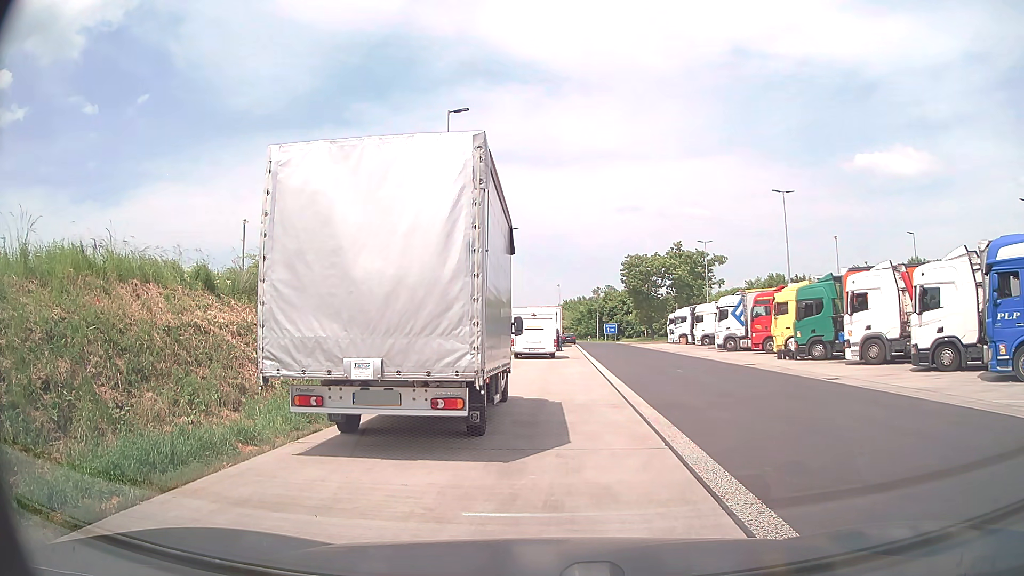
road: service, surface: asphalt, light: Day
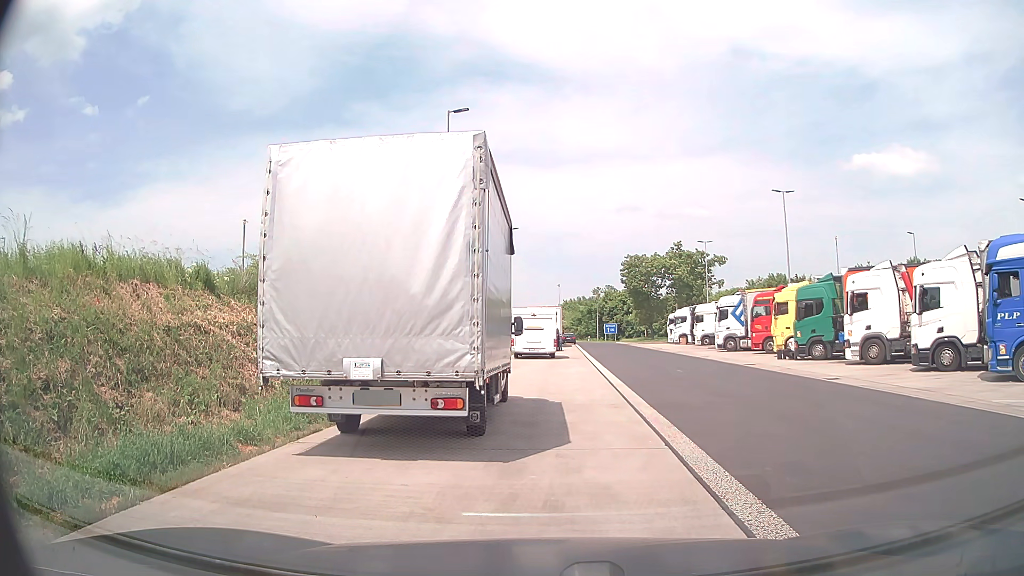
(0.0, 0.0) m; 0°
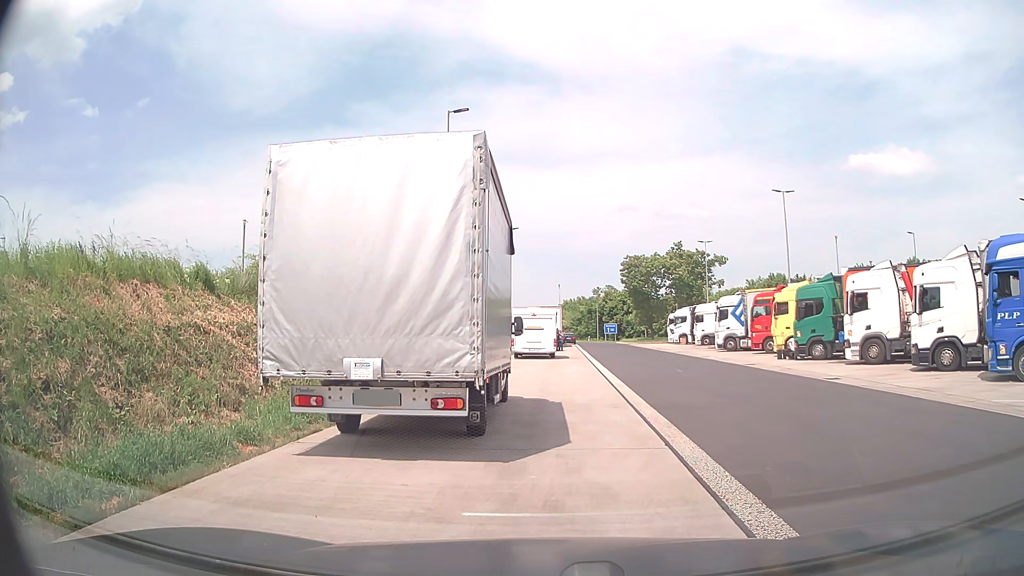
(0.0, 0.0) m; 0°
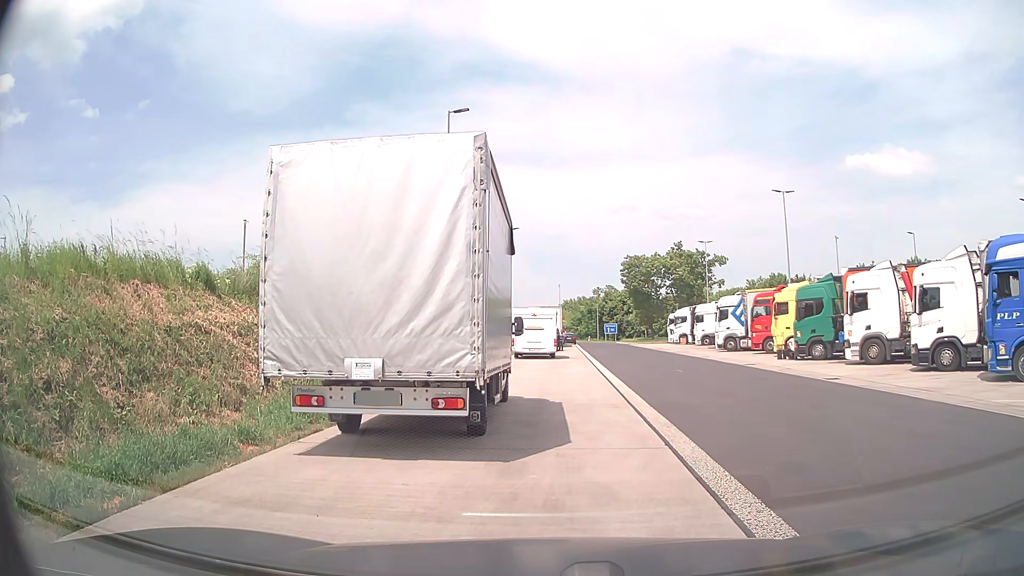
(0.0, +0.1) m; 0°
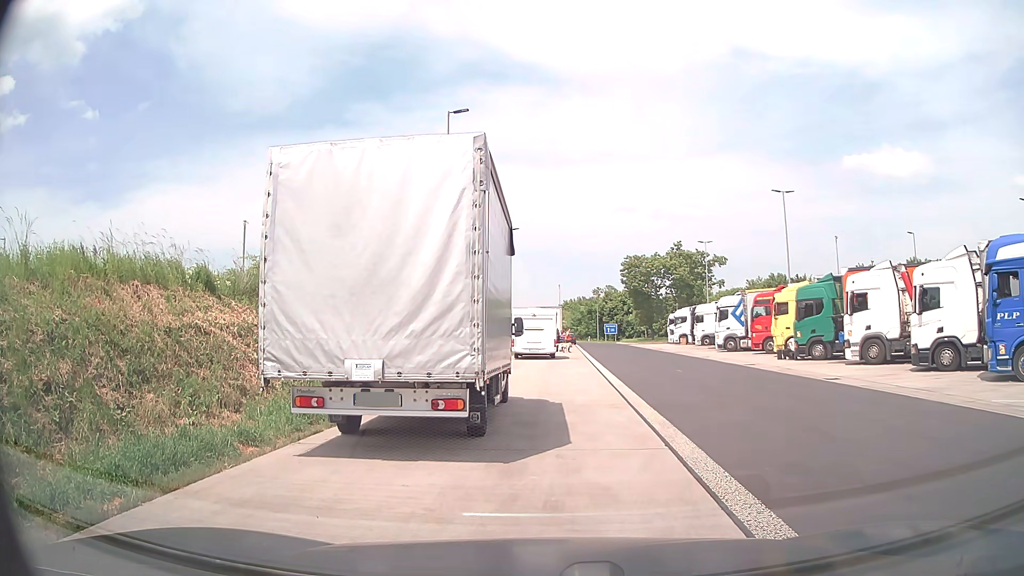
(0.0, +0.1) m; 0°
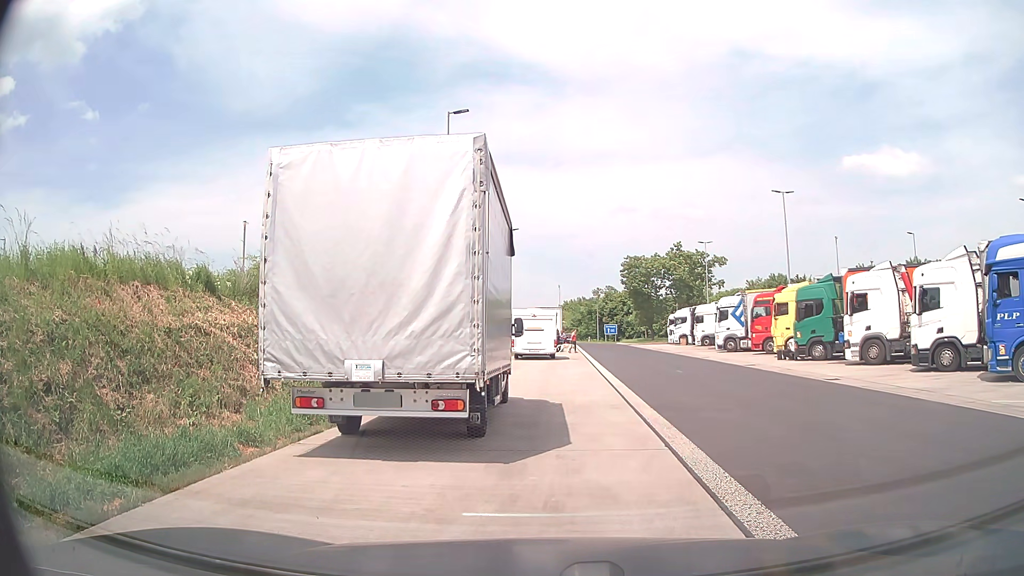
(0.0, 0.0) m; 0°
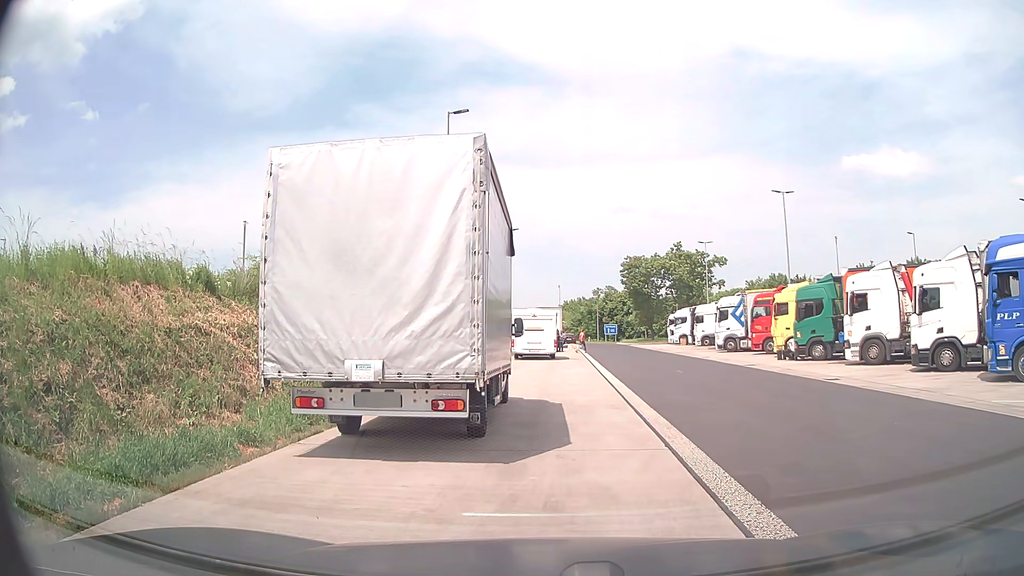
(0.0, 0.0) m; 0°
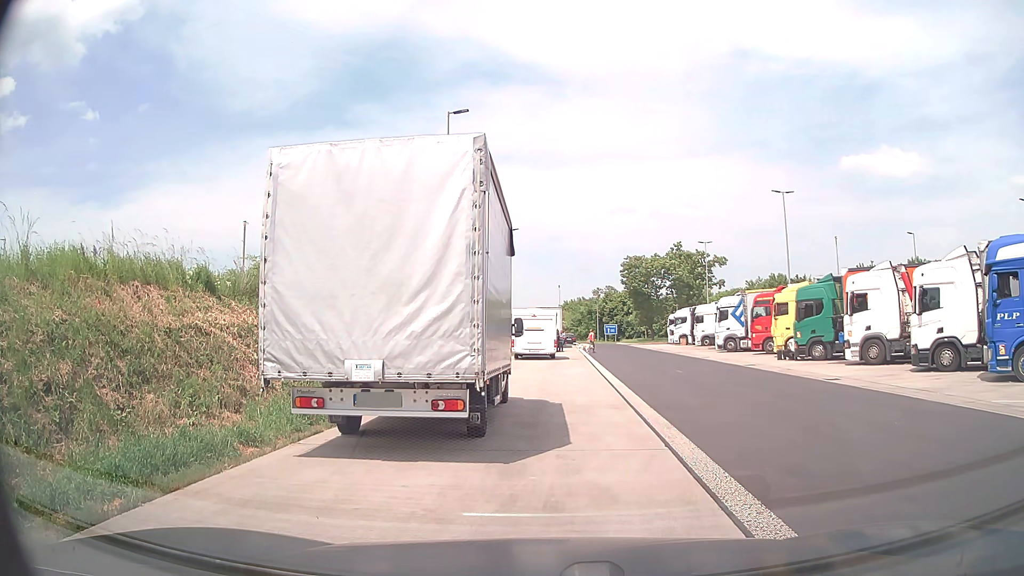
(0.0, 0.0) m; 0°
